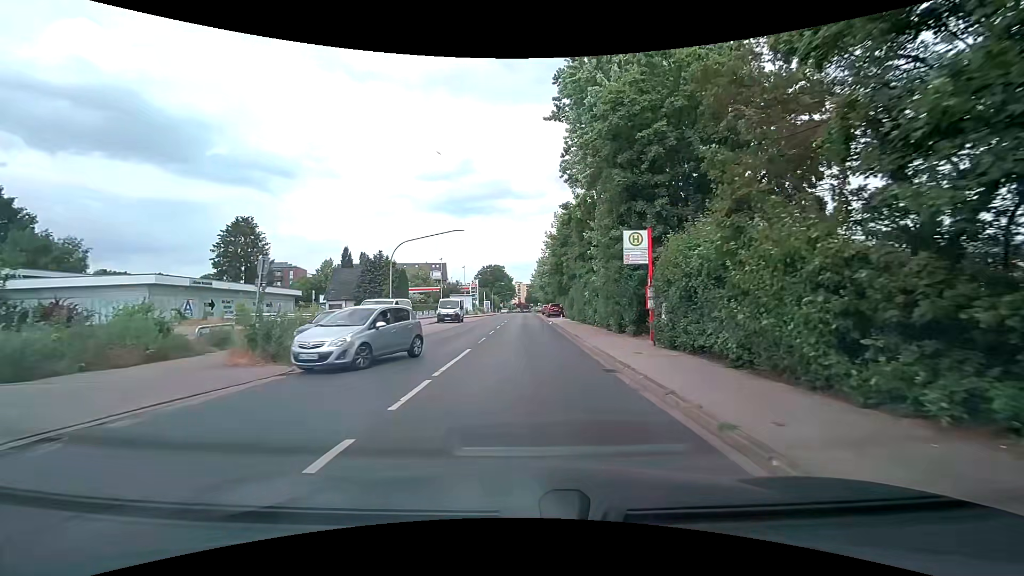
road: secondary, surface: asphalt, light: Day
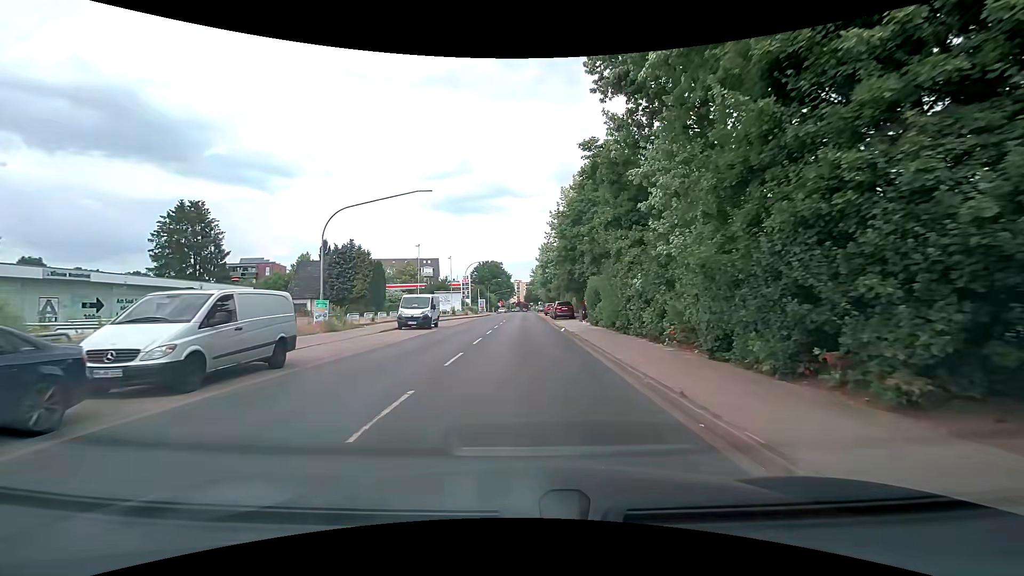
(+0.1, +13.5) m; 0°
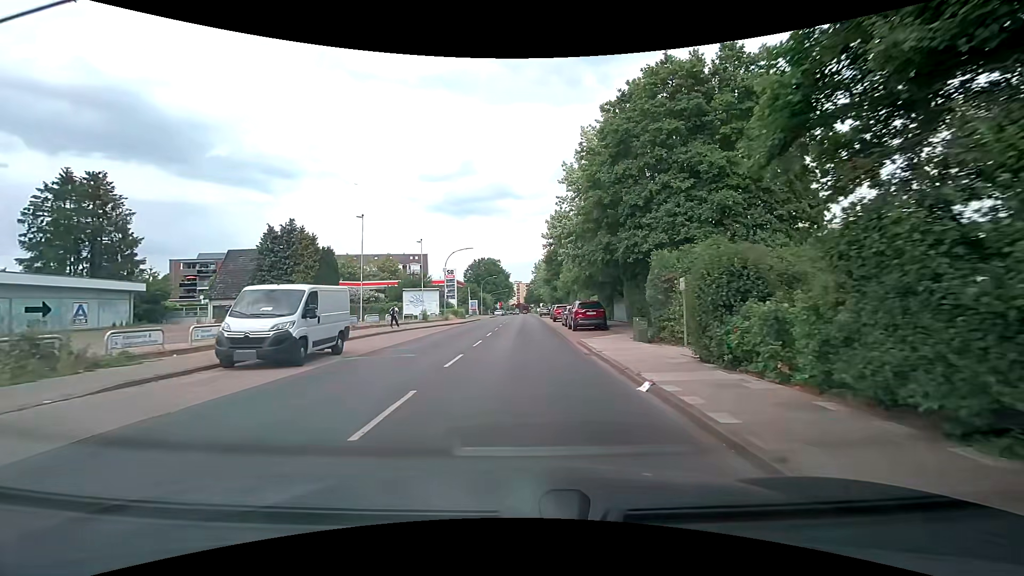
(+0.1, +18.0) m; +1°
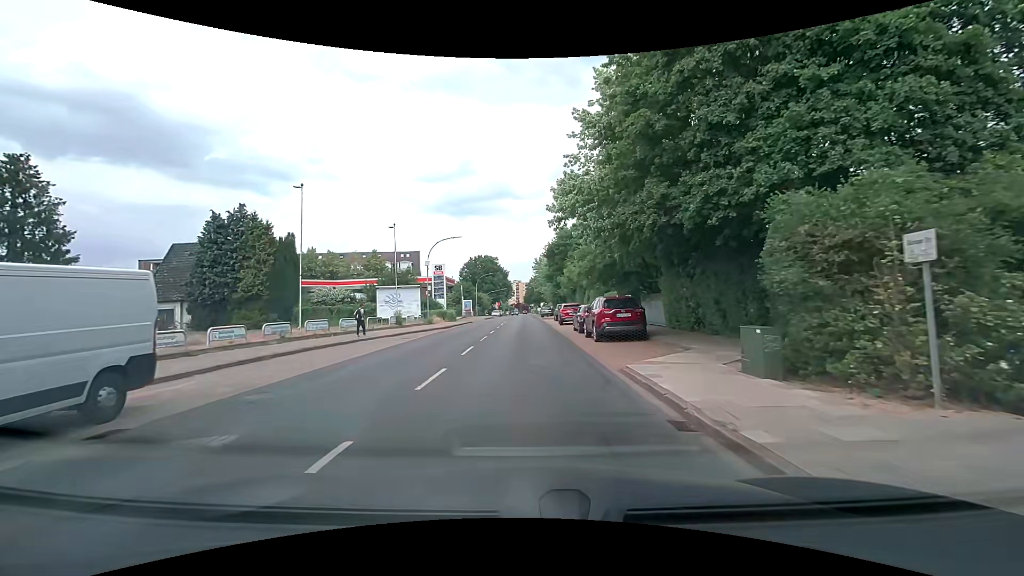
(0.0, +9.0) m; 0°
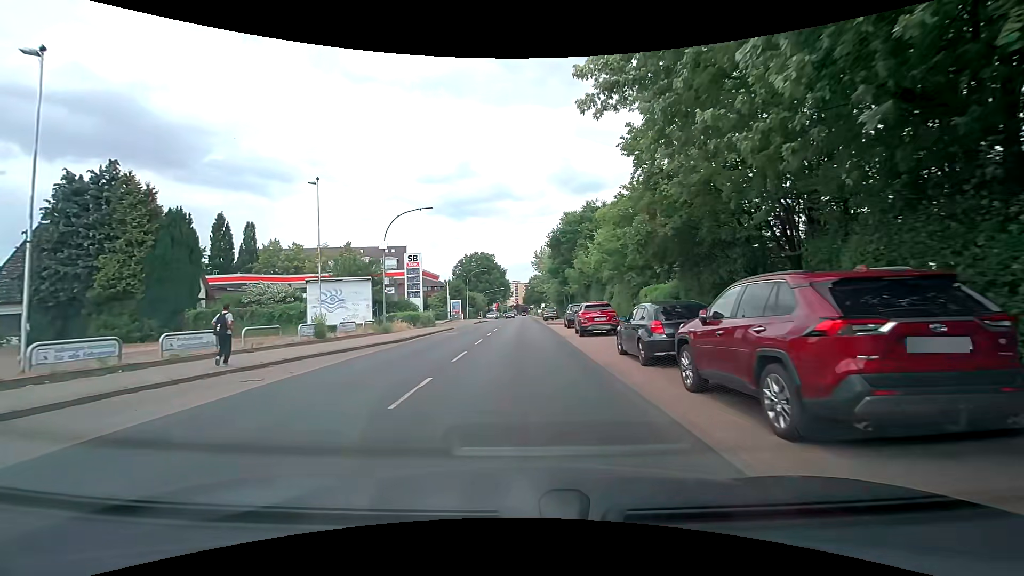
(0.0, +13.5) m; -1°
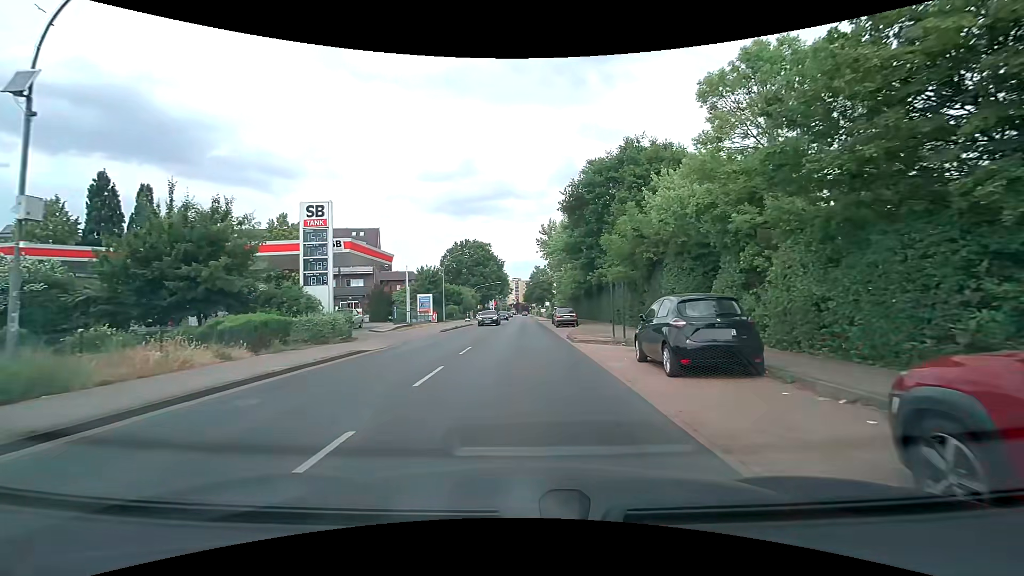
(+0.1, +22.4) m; 0°
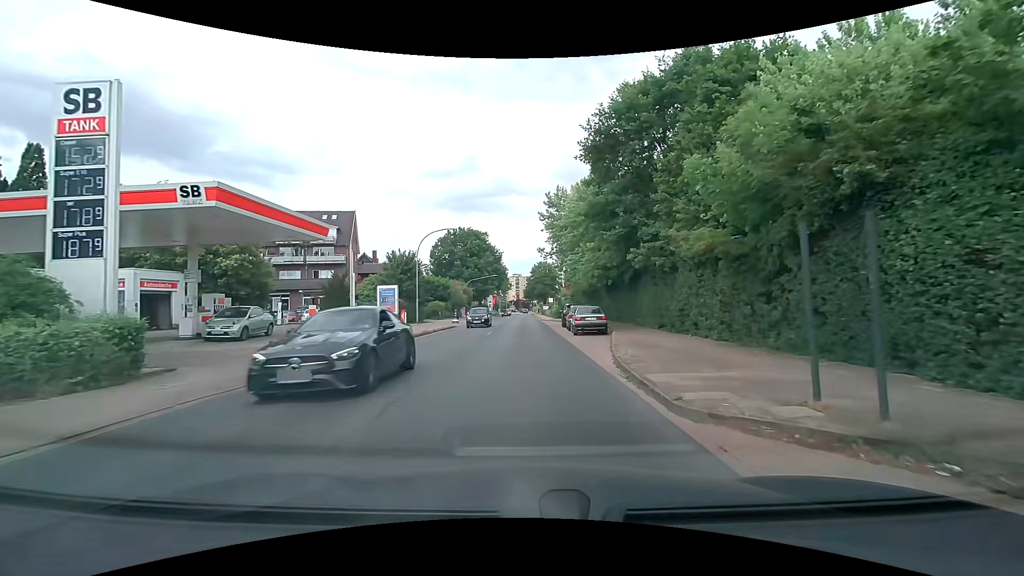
(+0.1, +13.4) m; 0°
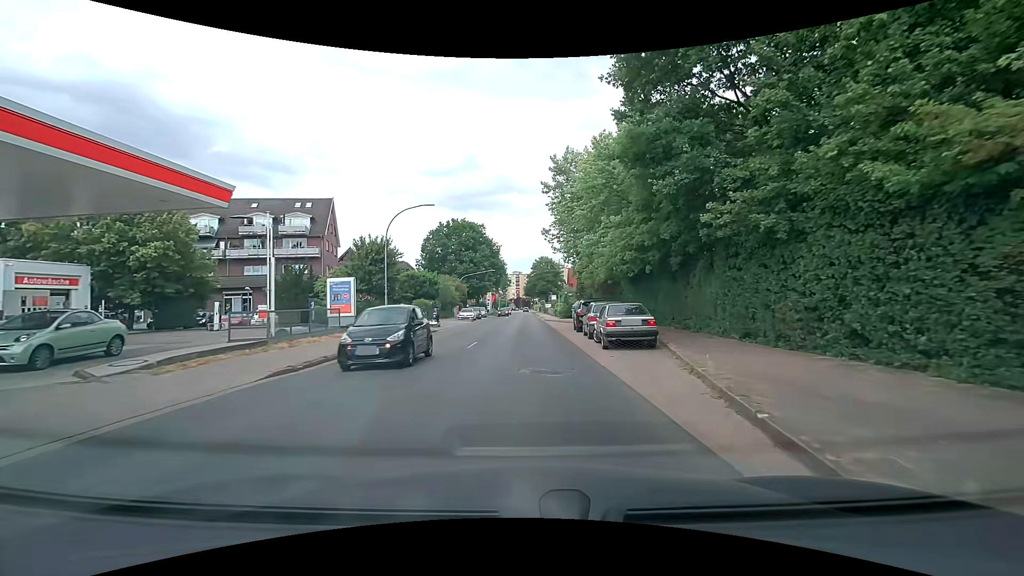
(0.0, +9.0) m; 0°
(0, +10) (0, +20) (0, +30) (0, +40) (0, +50) (0, +60) (0, +70) (0, +80) (0, +90) (0, +100) m
